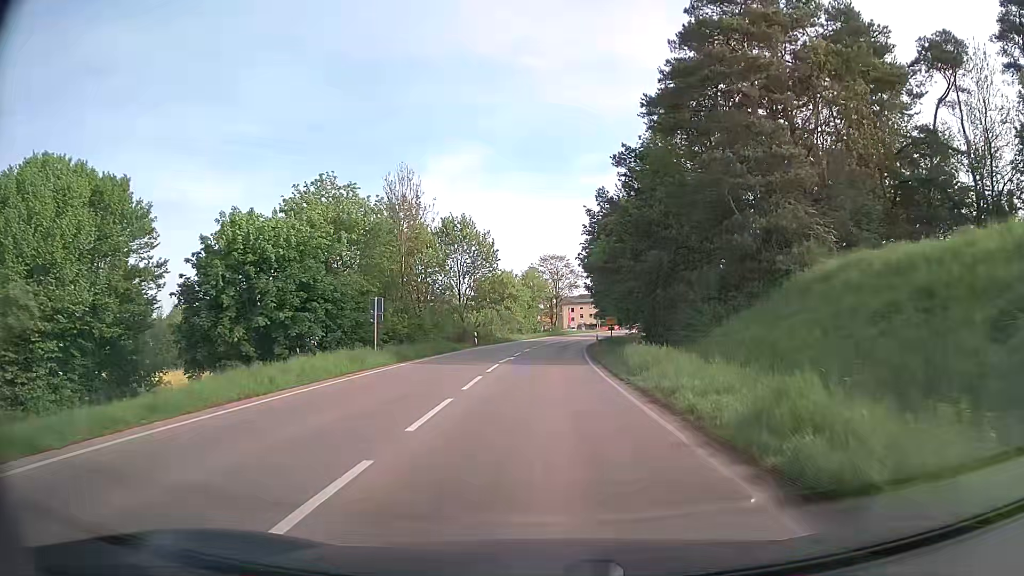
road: secondary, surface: asphalt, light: Day
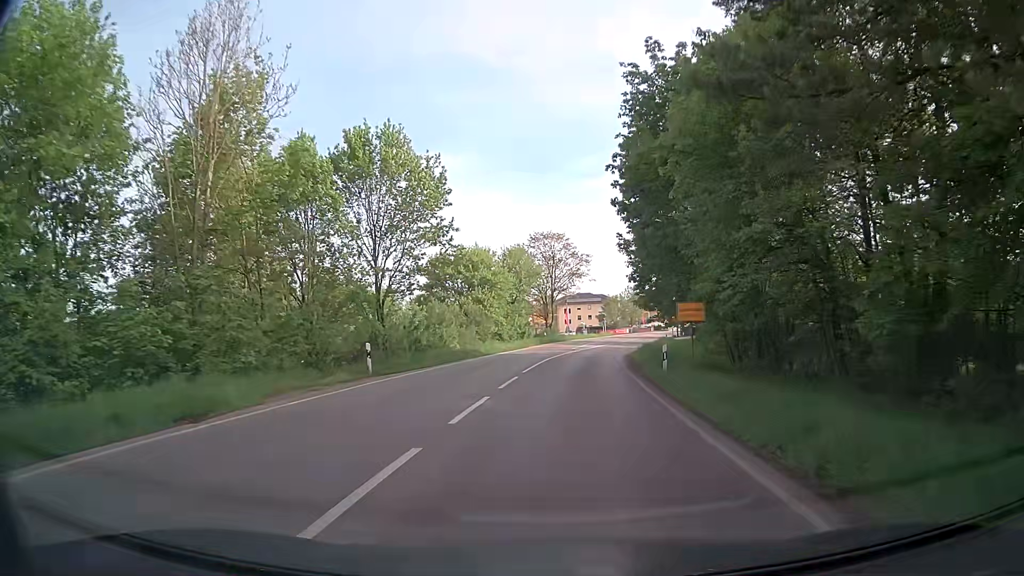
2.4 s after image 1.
(+0.1, +29.0) m; +1°
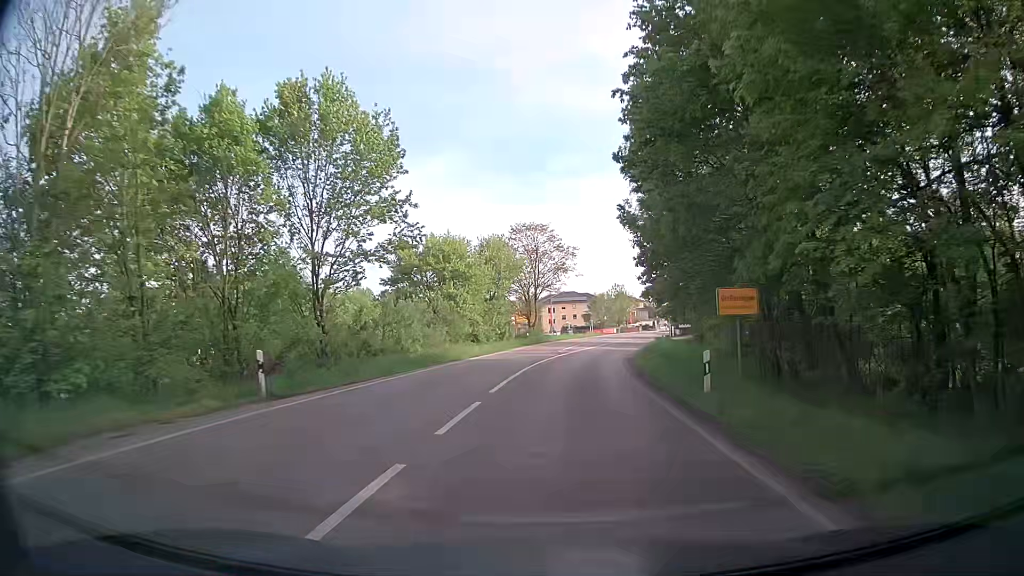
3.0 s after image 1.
(+0.1, +7.0) m; +2°
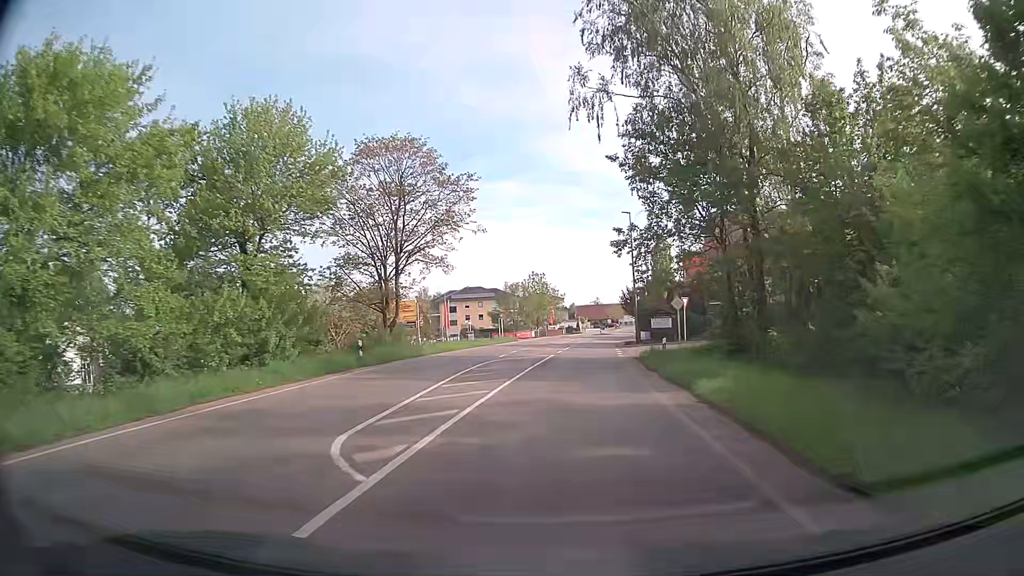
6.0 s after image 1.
(+2.1, +34.6) m; +8°
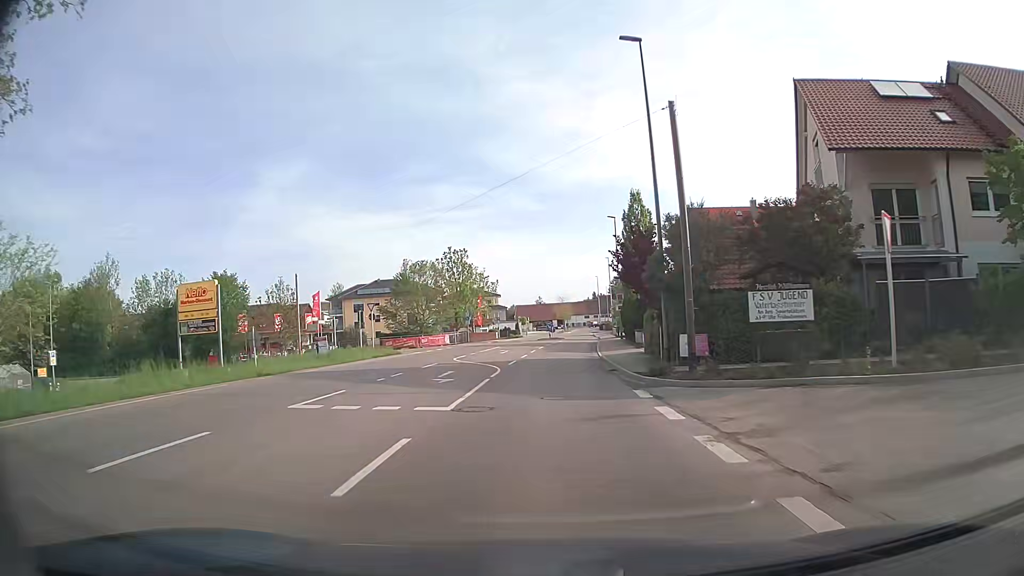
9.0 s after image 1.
(+1.8, +34.5) m; +6°
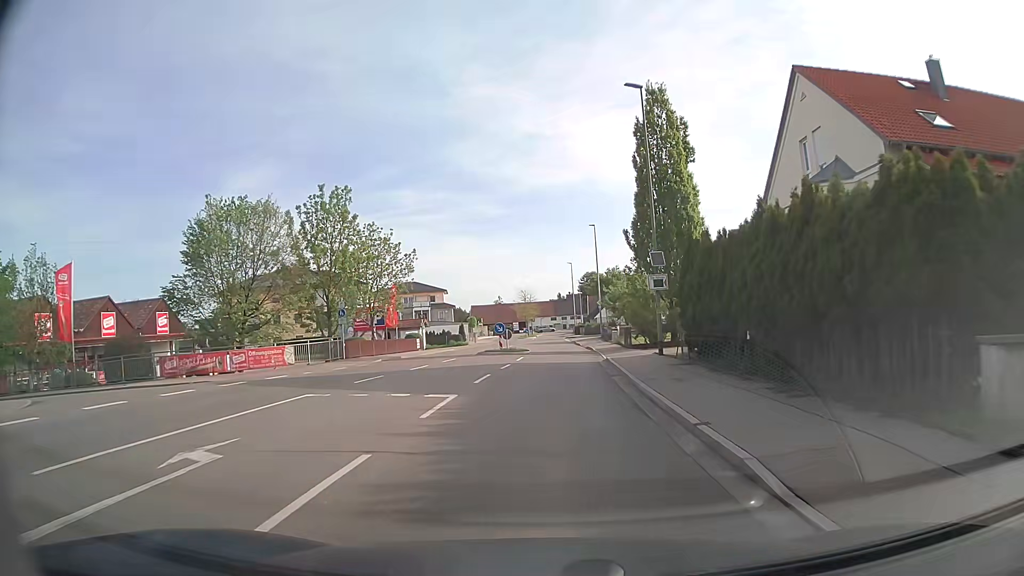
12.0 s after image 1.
(+0.3, +33.7) m; +3°
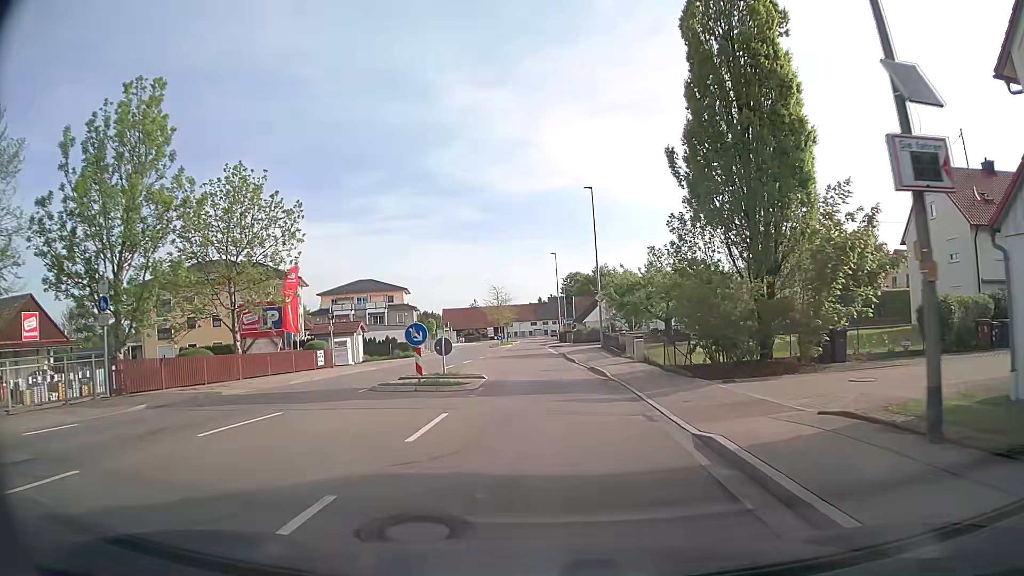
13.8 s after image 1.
(+0.2, +19.7) m; +1°
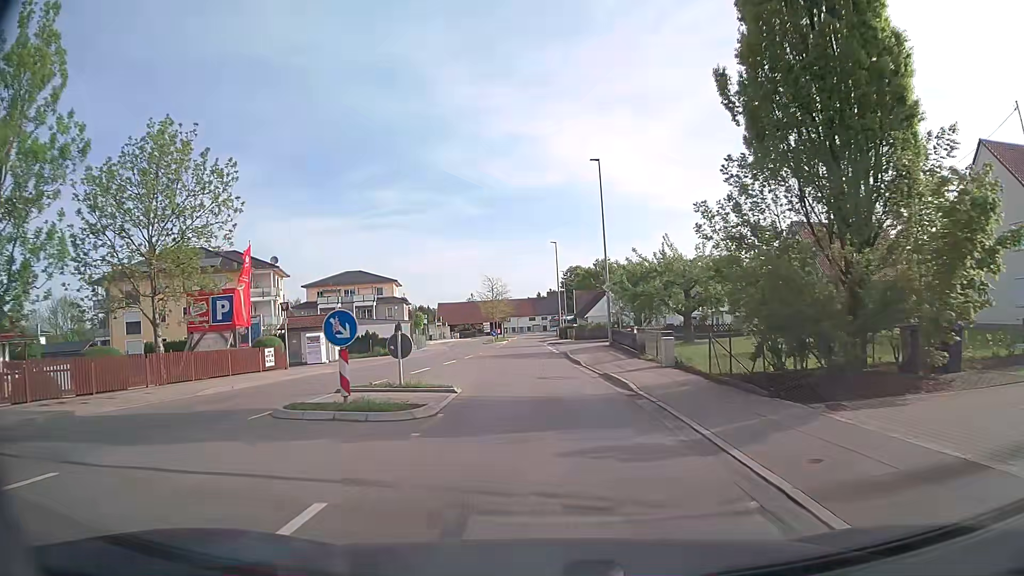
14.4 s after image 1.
(0.0, +6.5) m; 0°
(0, +10) (0, +20) (-1, +30) (-1, +40) (-2, +50) (-2, +60) (-2, +70) (-2, +80) (-2, +90) (-1, +100) m
